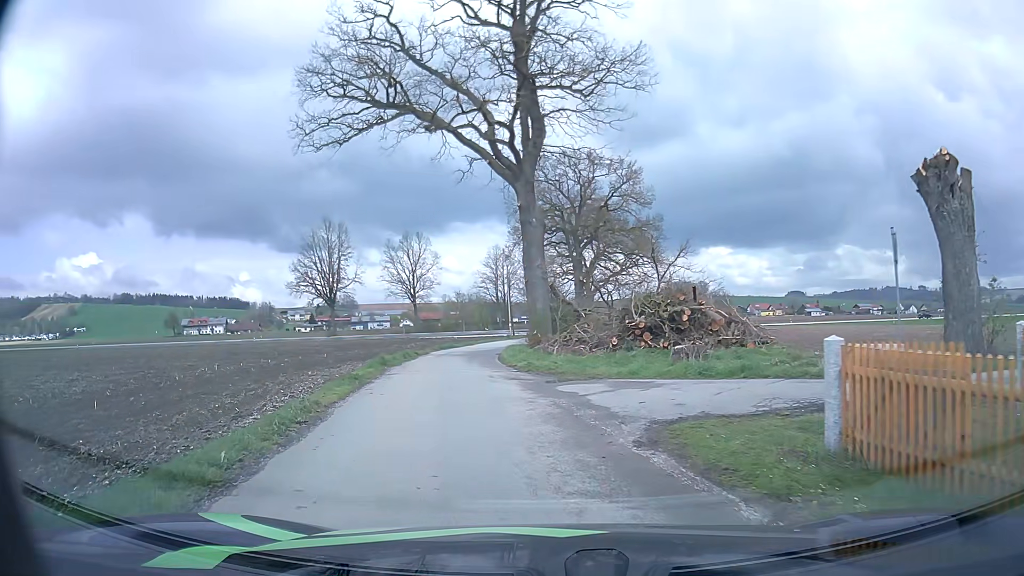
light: Day
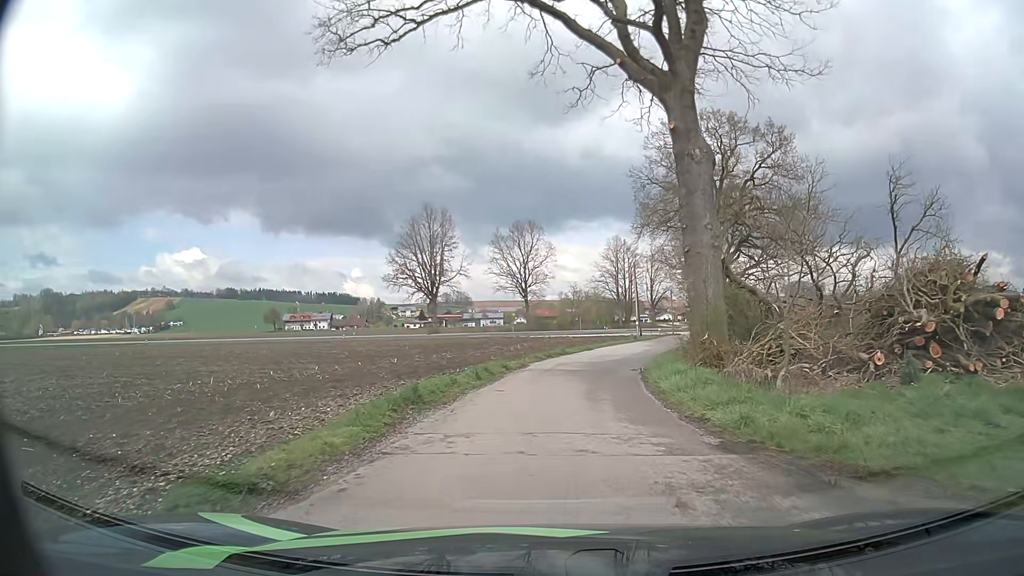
(-1.3, +12.7) m; -10°
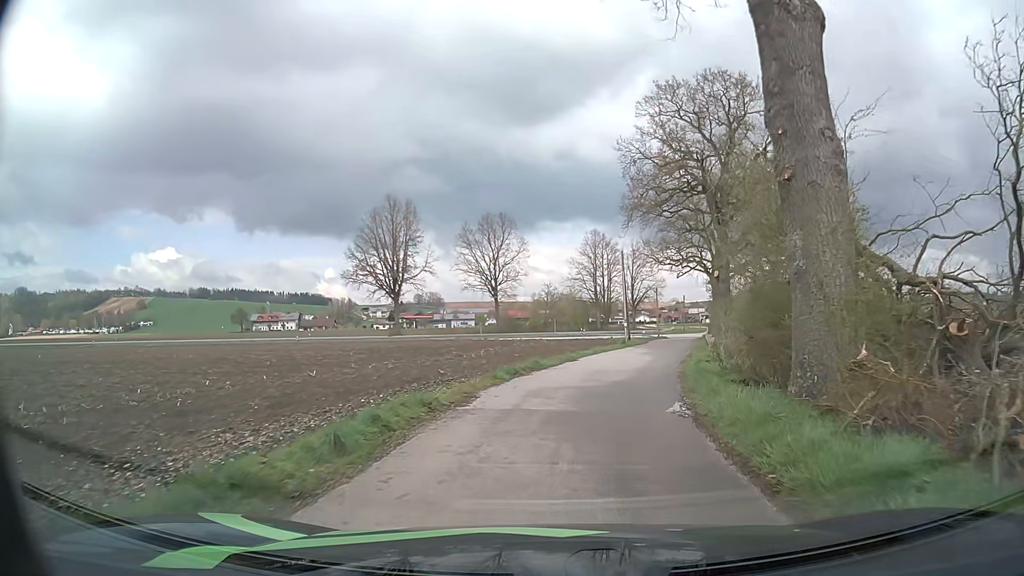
(+0.1, +9.9) m; +2°
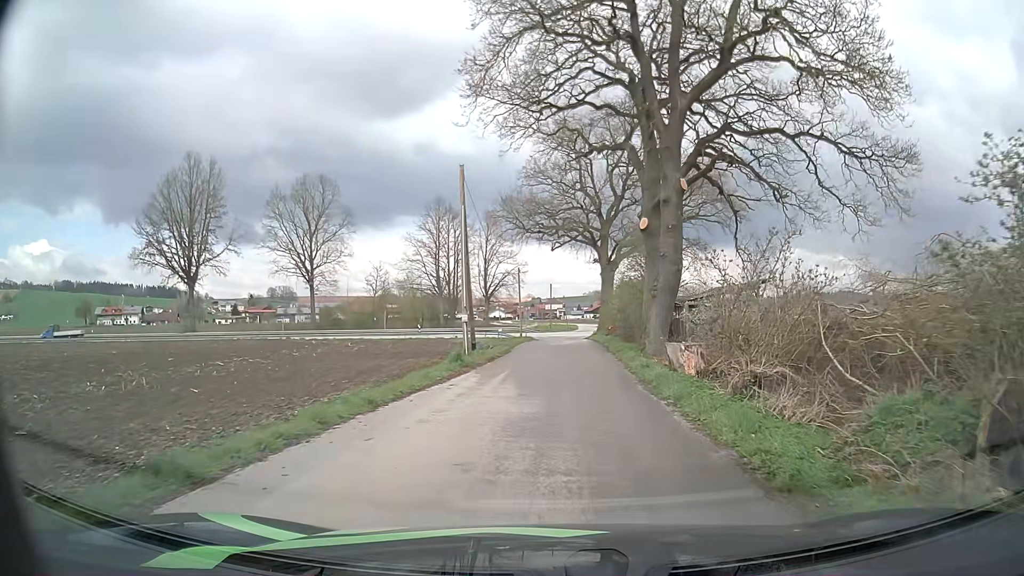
(+2.8, +25.3) m; +12°
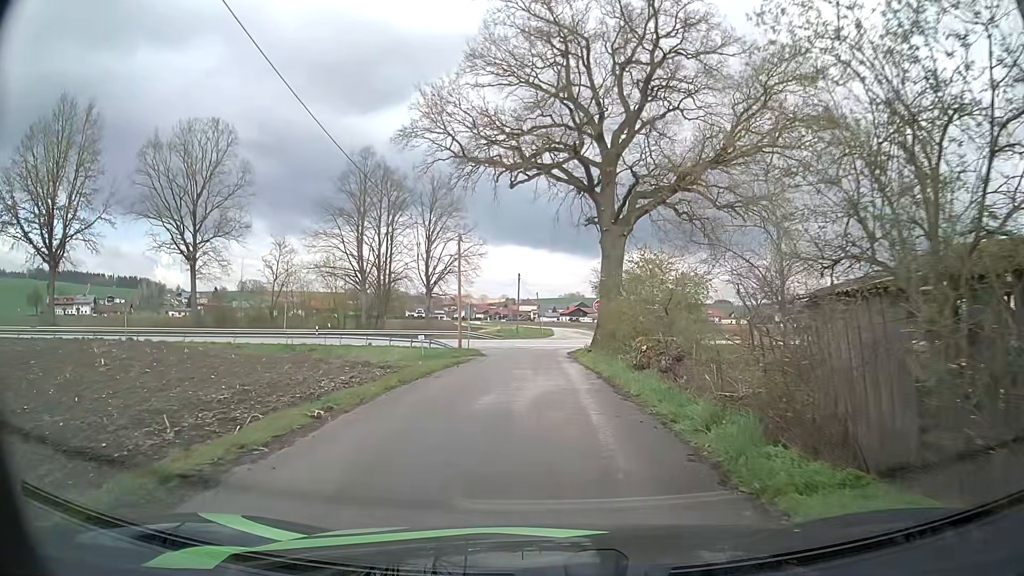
(+0.9, +25.0) m; +2°
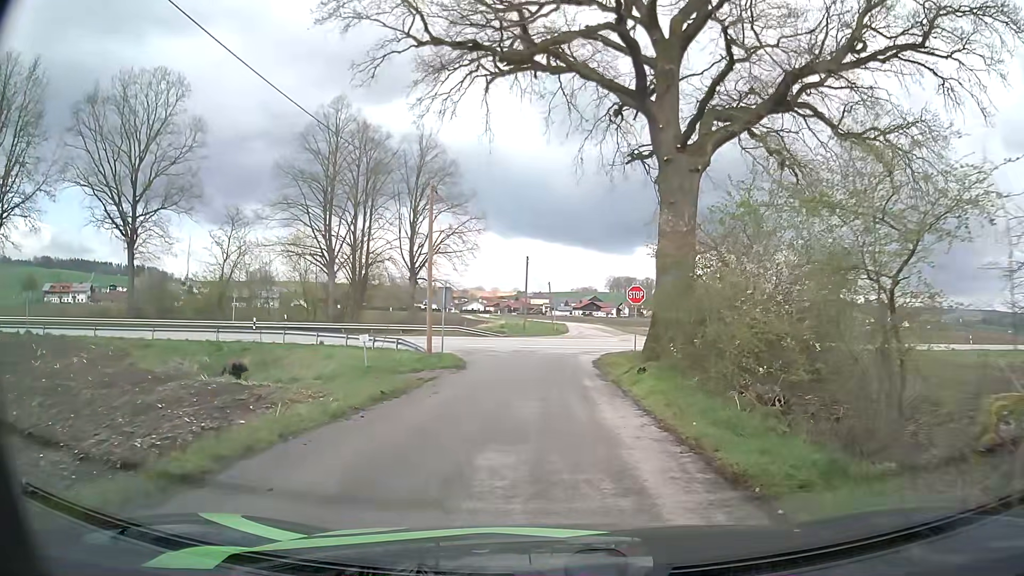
(0.0, +12.7) m; -1°
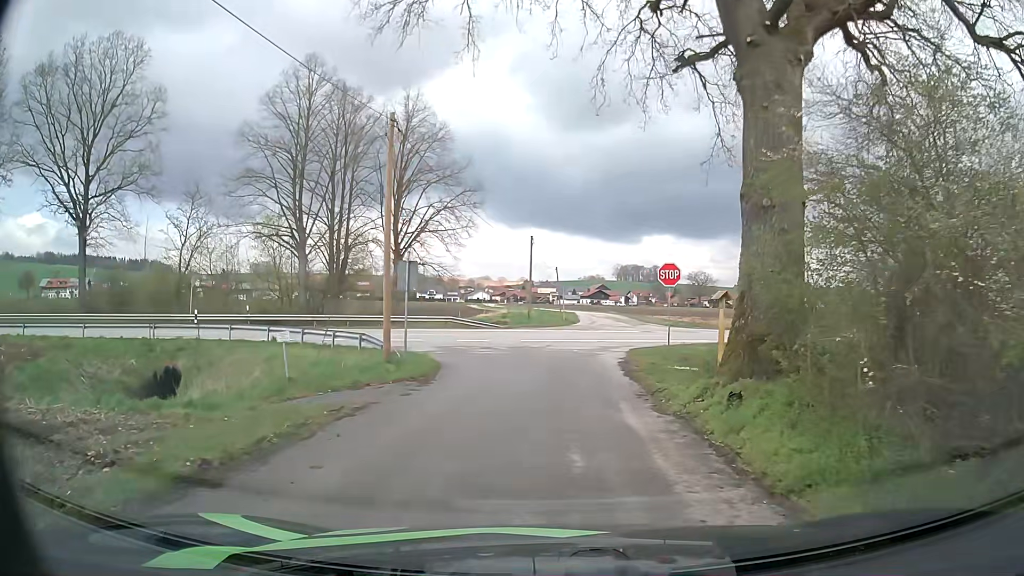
(0.0, +7.3) m; 0°
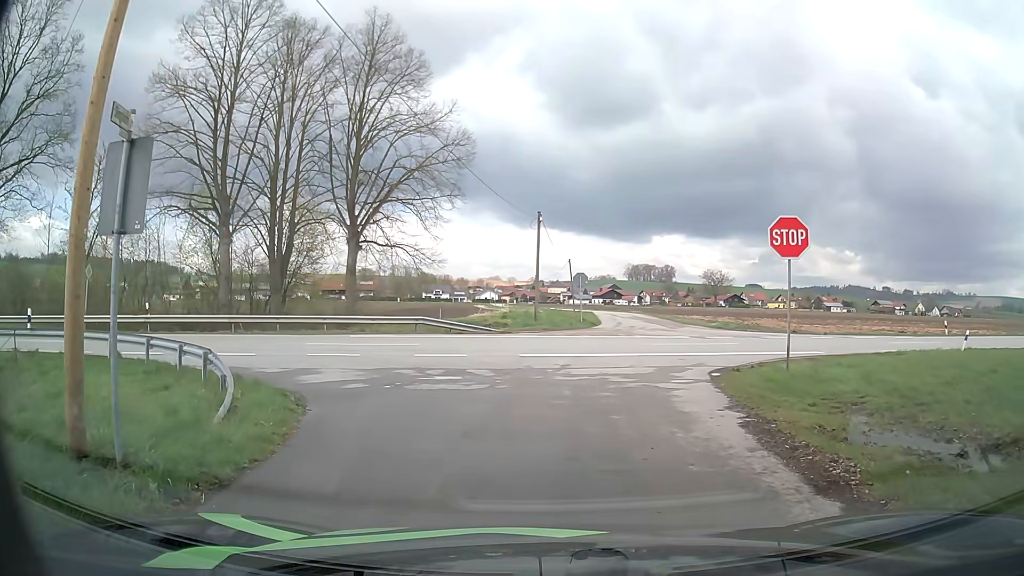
(-0.2, +11.7) m; -3°
